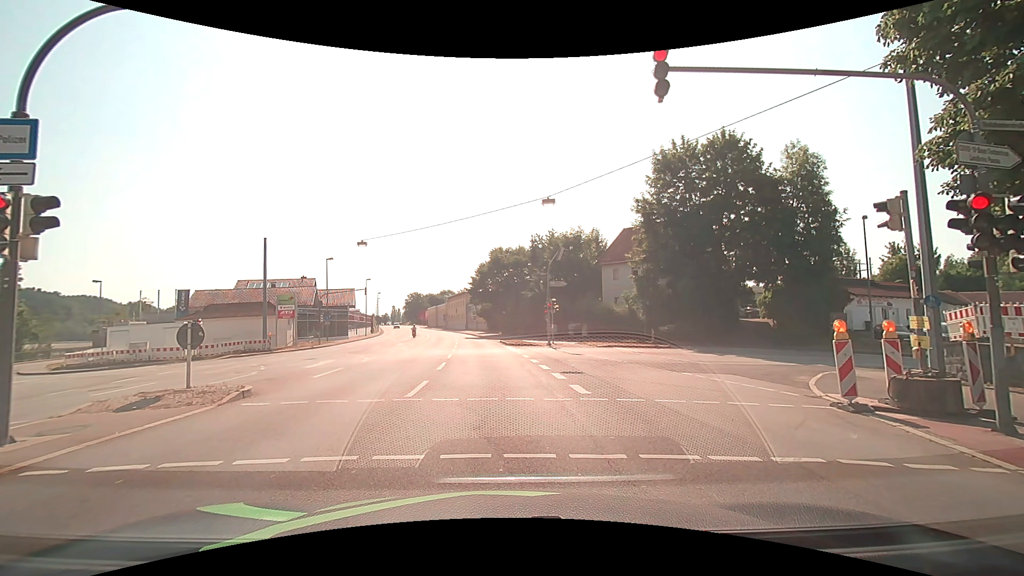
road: primary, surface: asphalt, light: Day
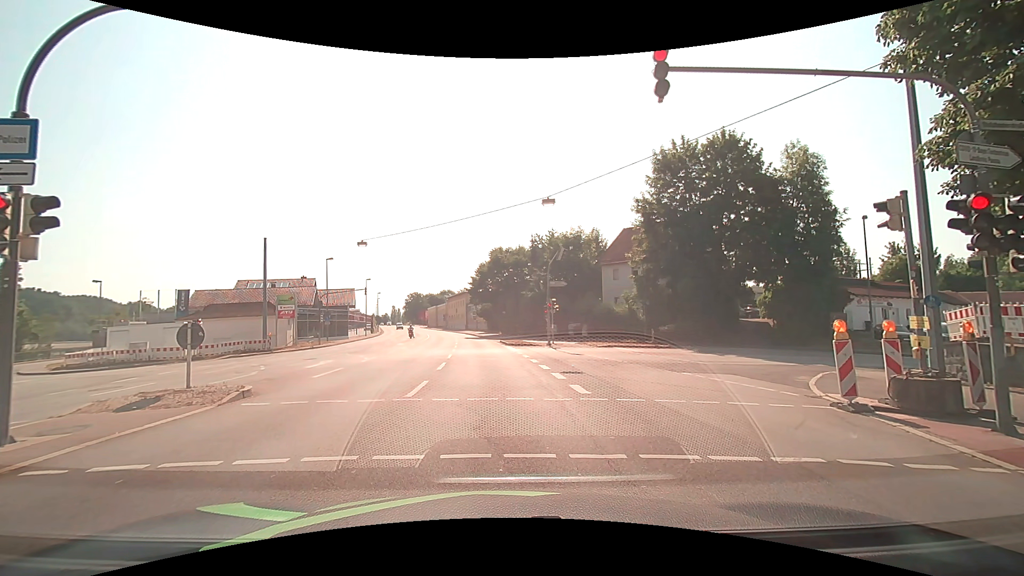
(0.0, 0.0) m; 0°
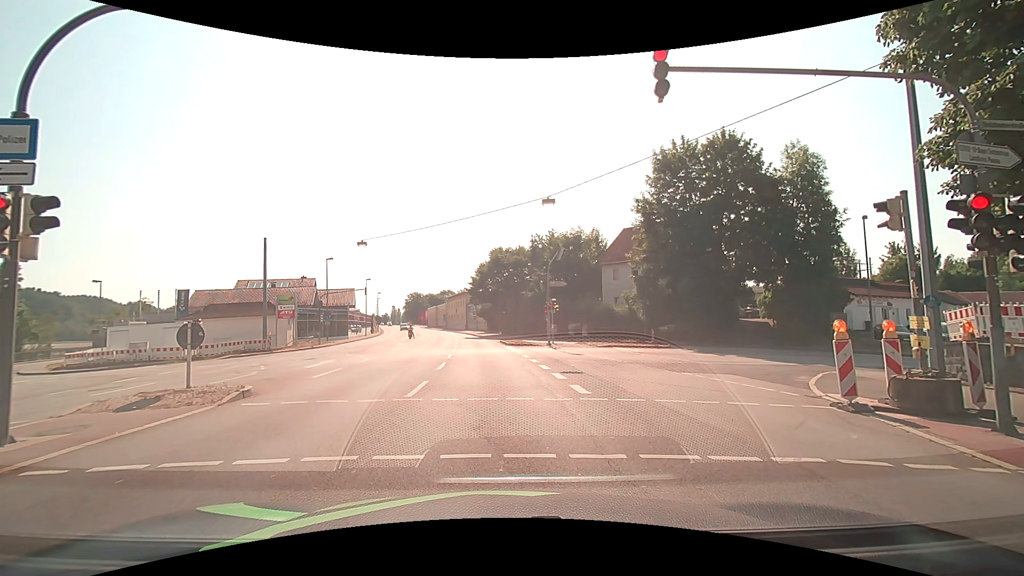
(0.0, 0.0) m; 0°
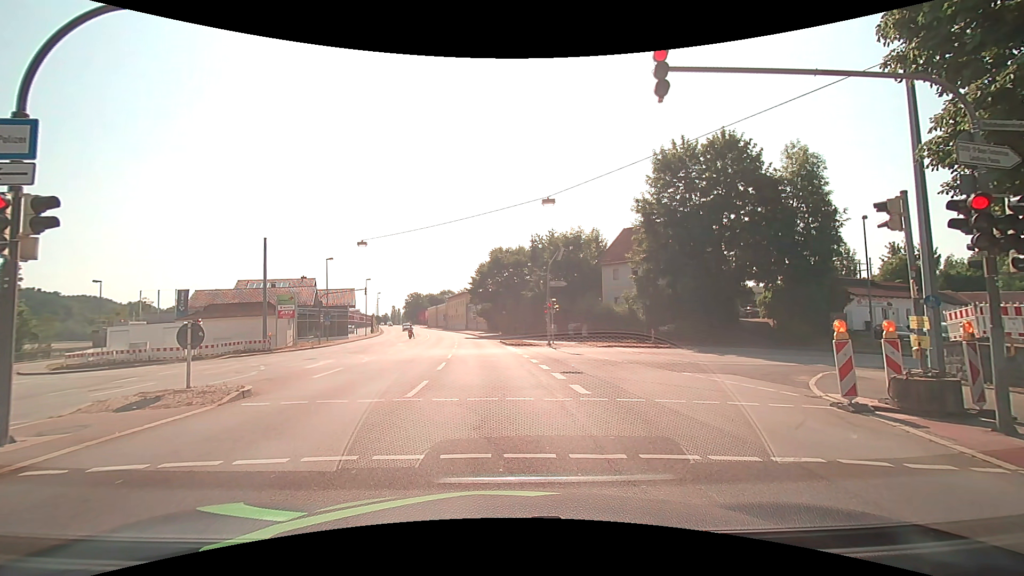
(0.0, 0.0) m; 0°
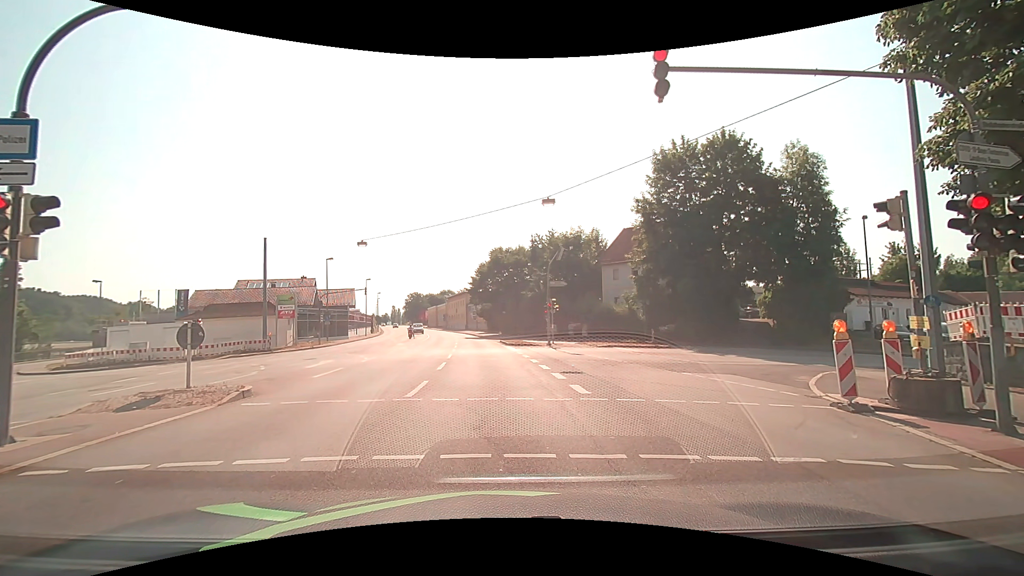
(0.0, 0.0) m; 0°
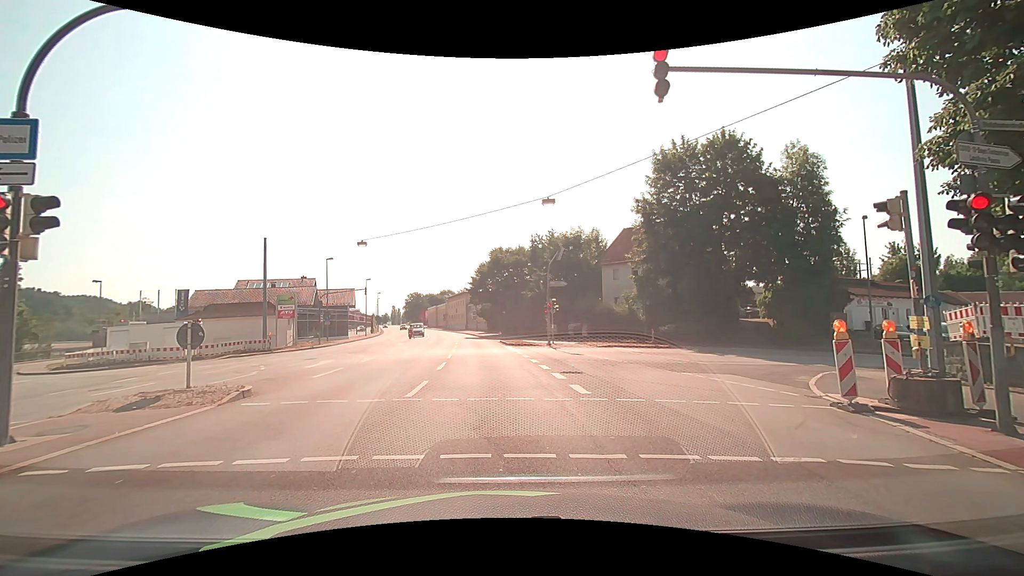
(0.0, 0.0) m; 0°
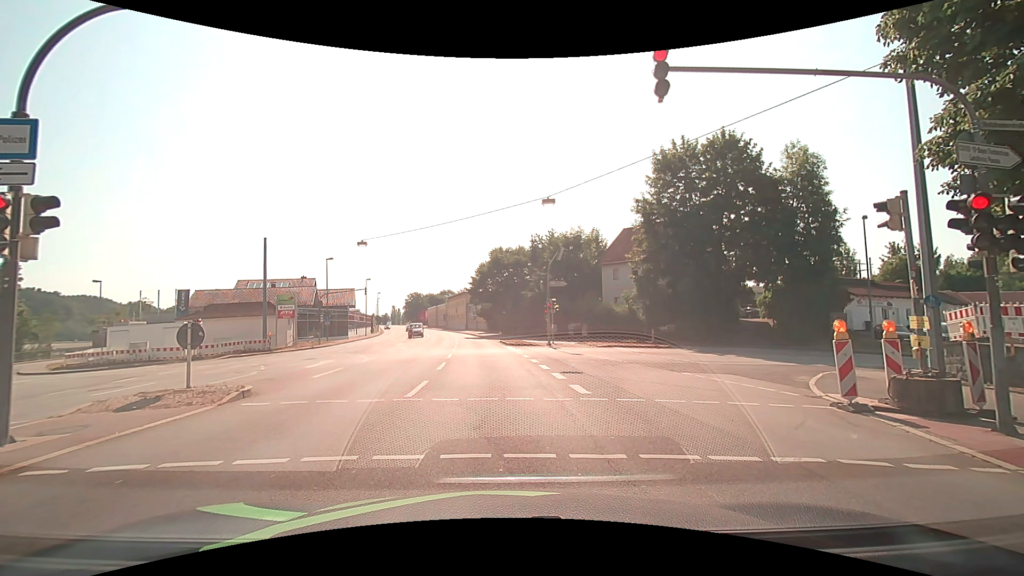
(0.0, 0.0) m; 0°
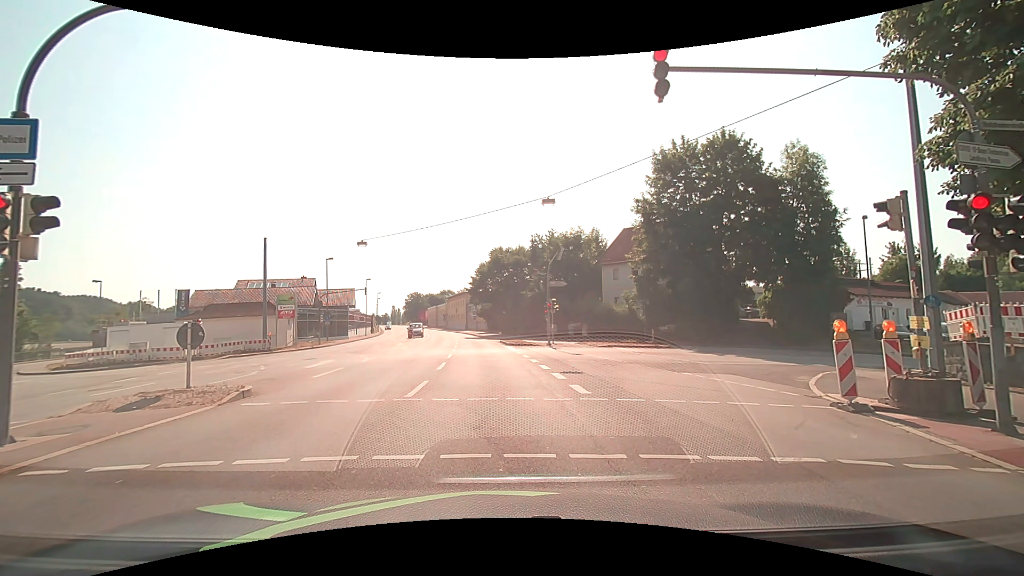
(0.0, 0.0) m; 0°
